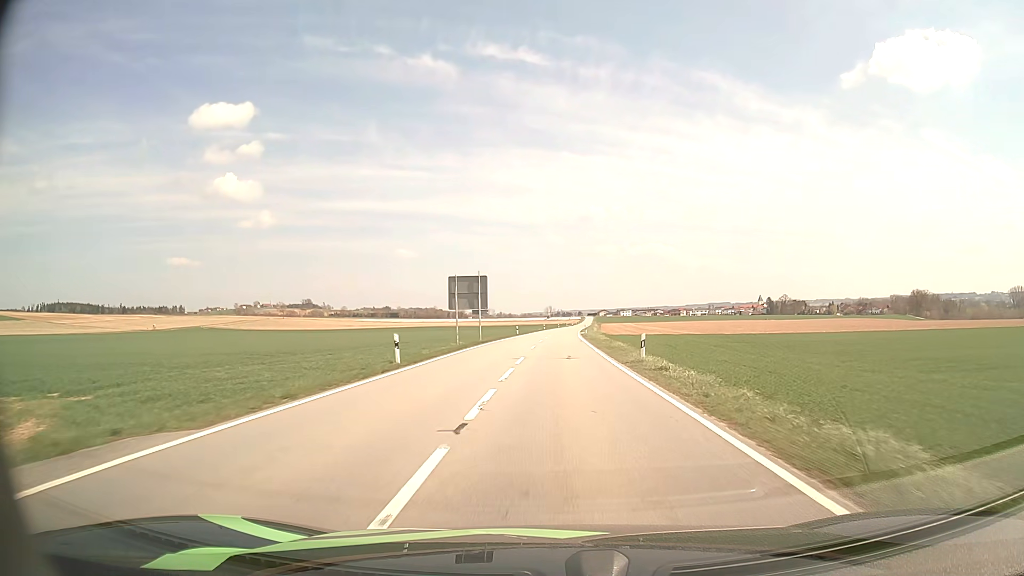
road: tertiary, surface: asphalt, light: Day
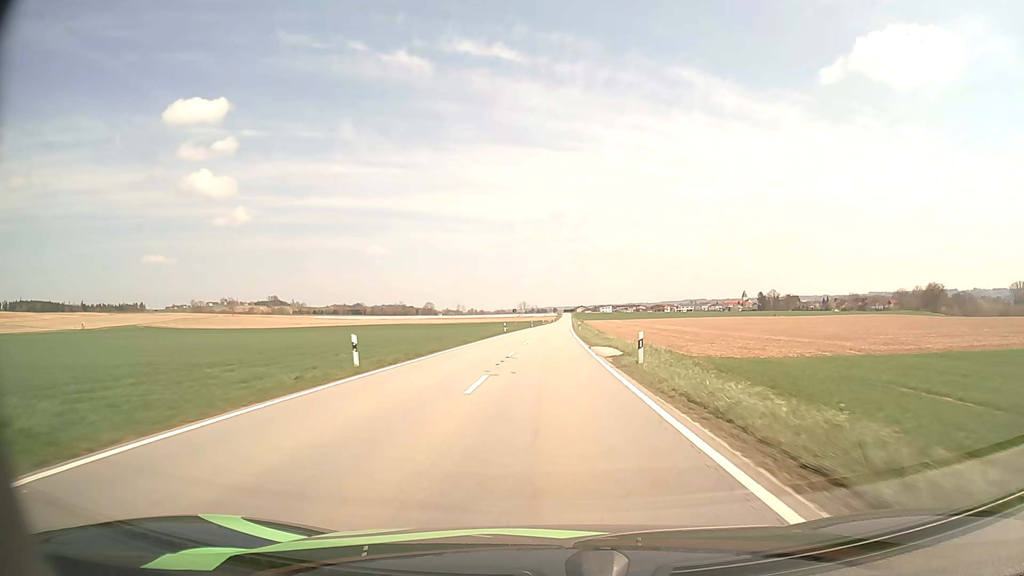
(+1.0, +59.3) m; +2°
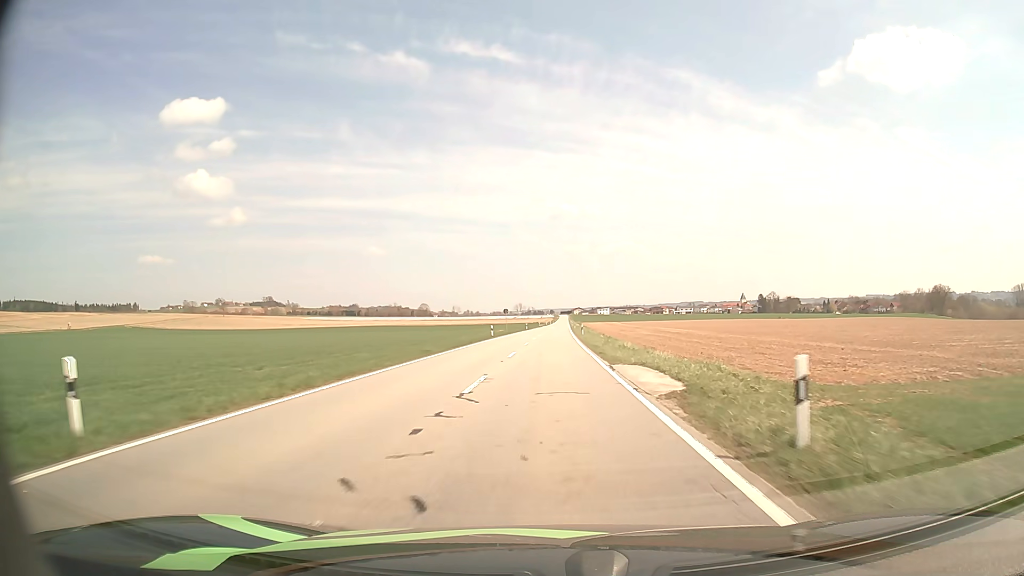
(0.0, +12.1) m; 0°
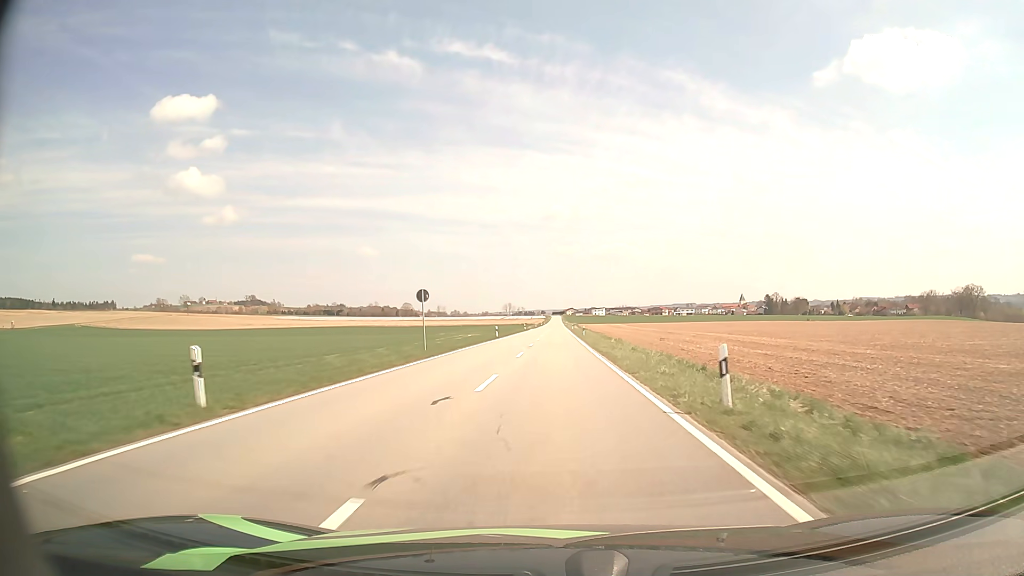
(+0.3, +49.4) m; +1°
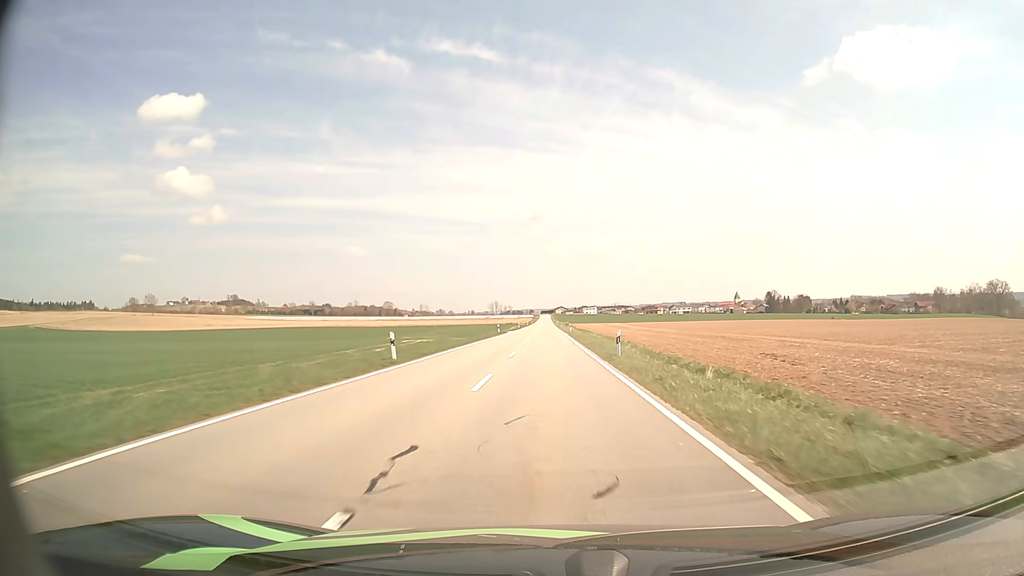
(+0.4, +37.8) m; +1°
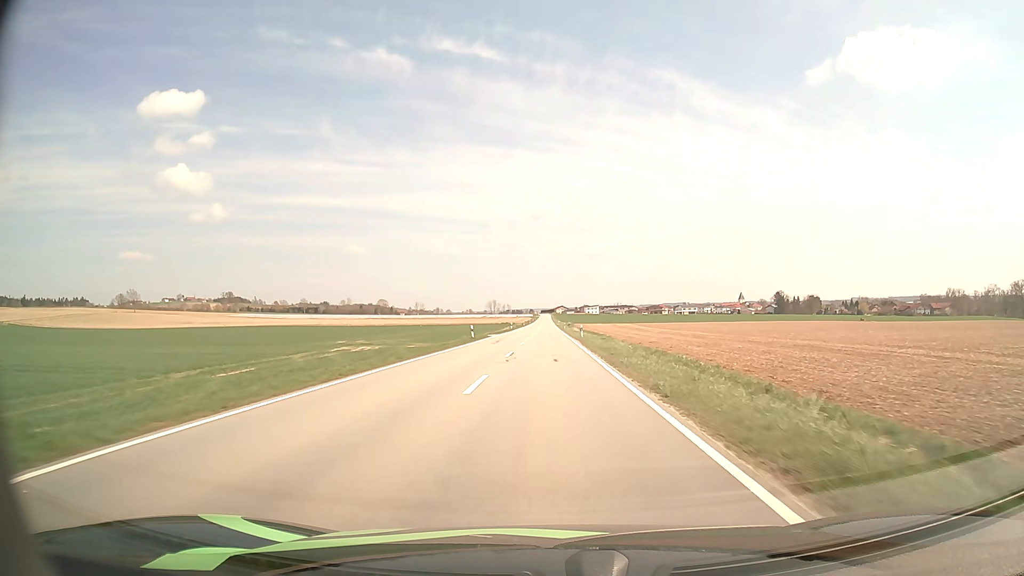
(0.0, +25.4) m; 0°
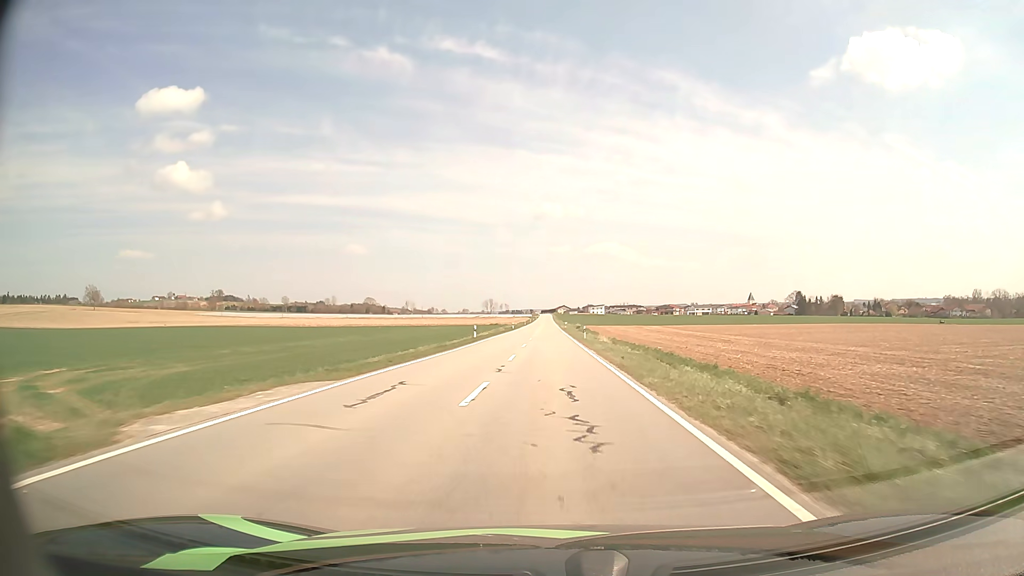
(-0.2, +51.7) m; 0°
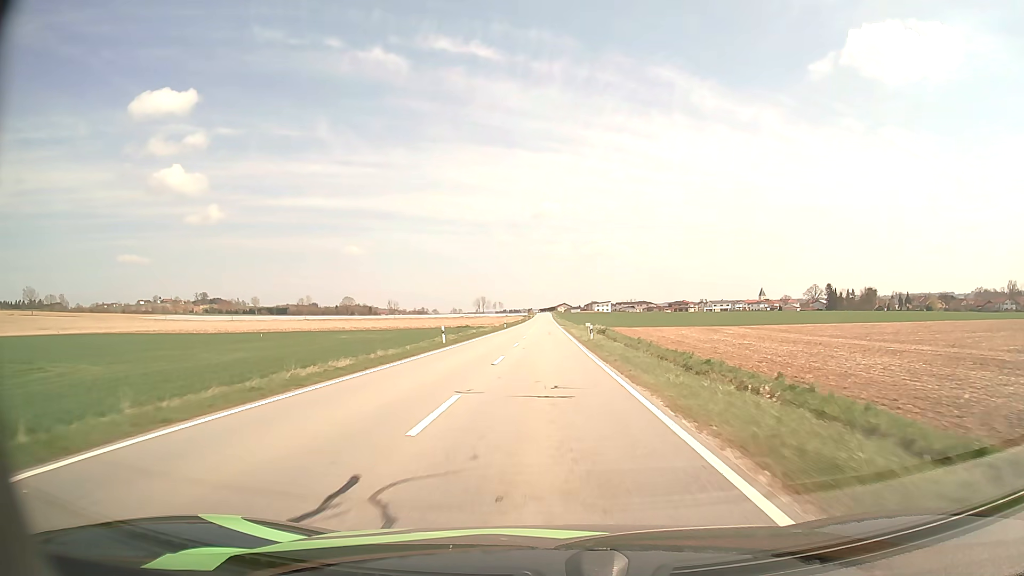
(+0.2, +65.0) m; 0°
(0, +10) (0, +20) (0, +30) (0, +40) (0, +50) (0, +60) (0, +70) (0, +80) (0, +90) (0, +100) m
